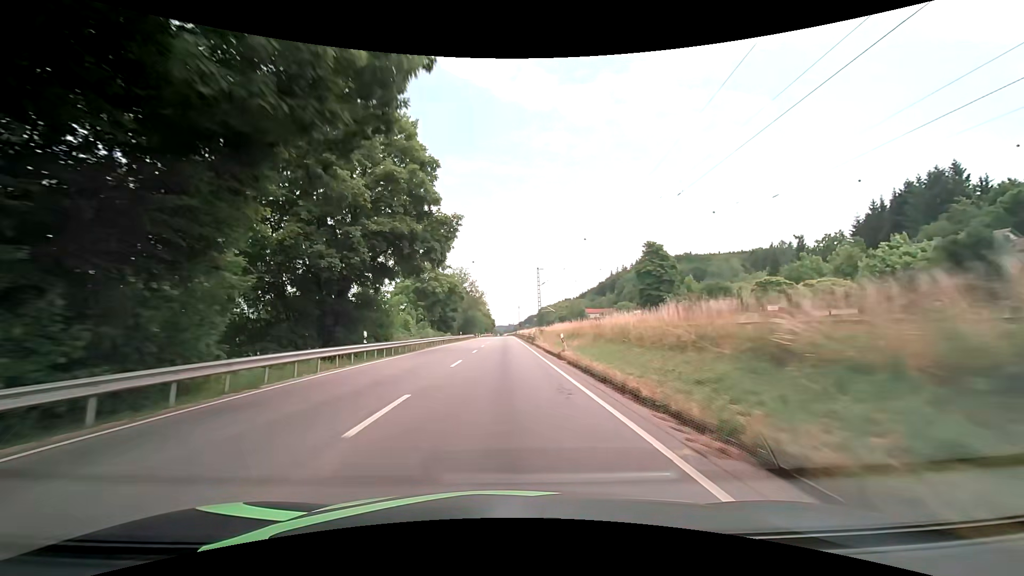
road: primary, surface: asphalt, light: Day
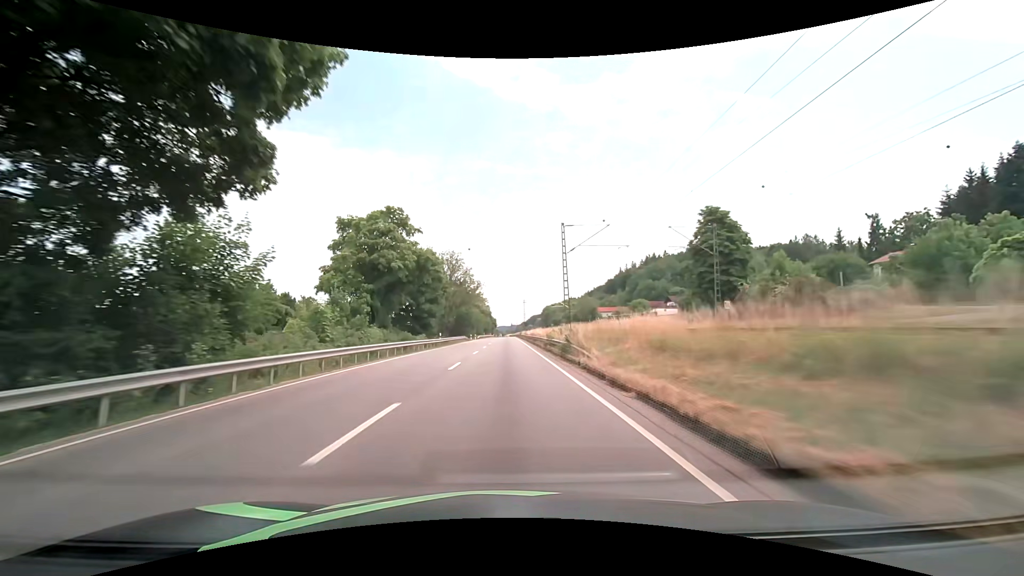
(-0.1, +26.0) m; 0°
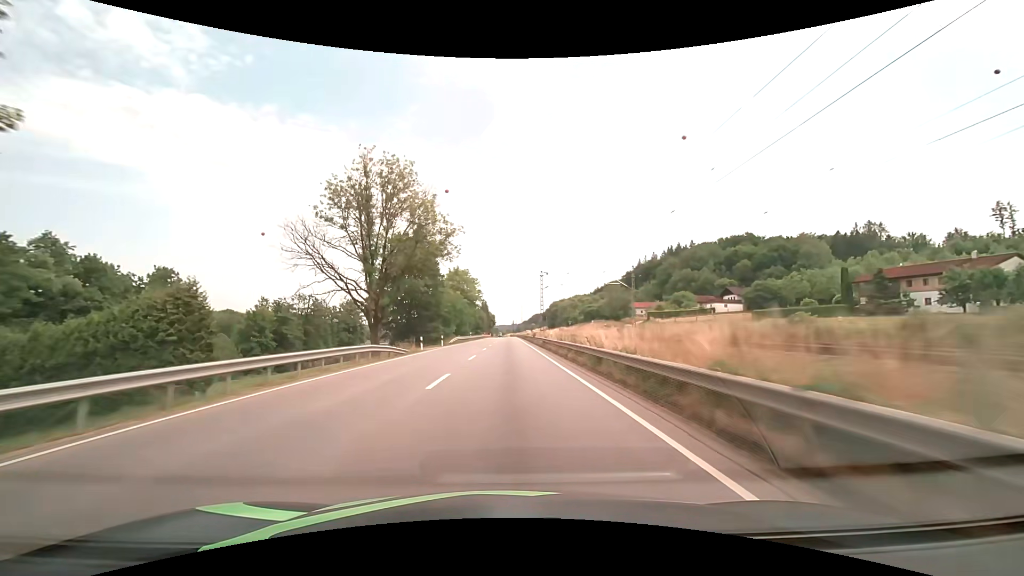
(-0.4, +55.2) m; 0°
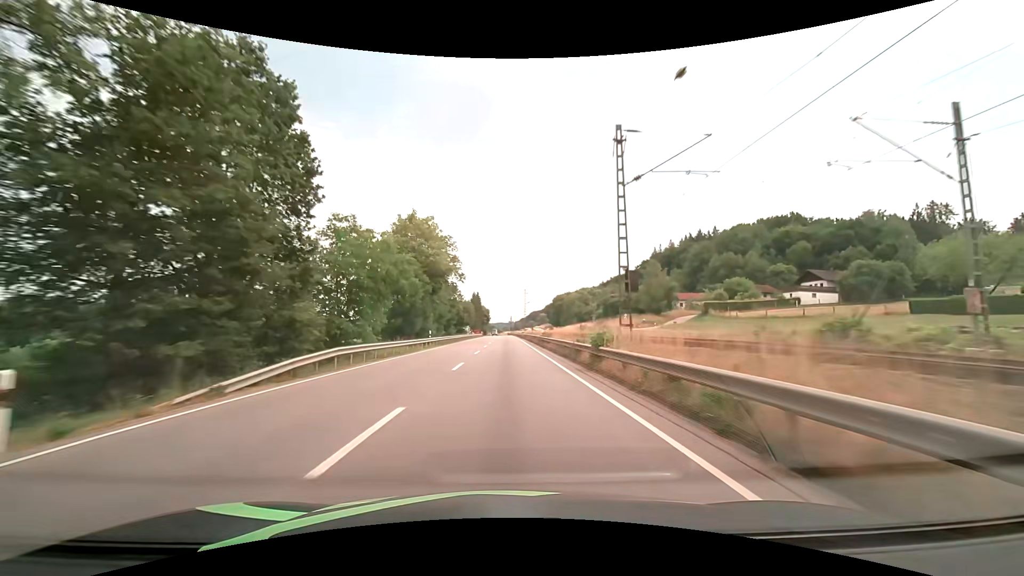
(+0.1, +43.9) m; 0°
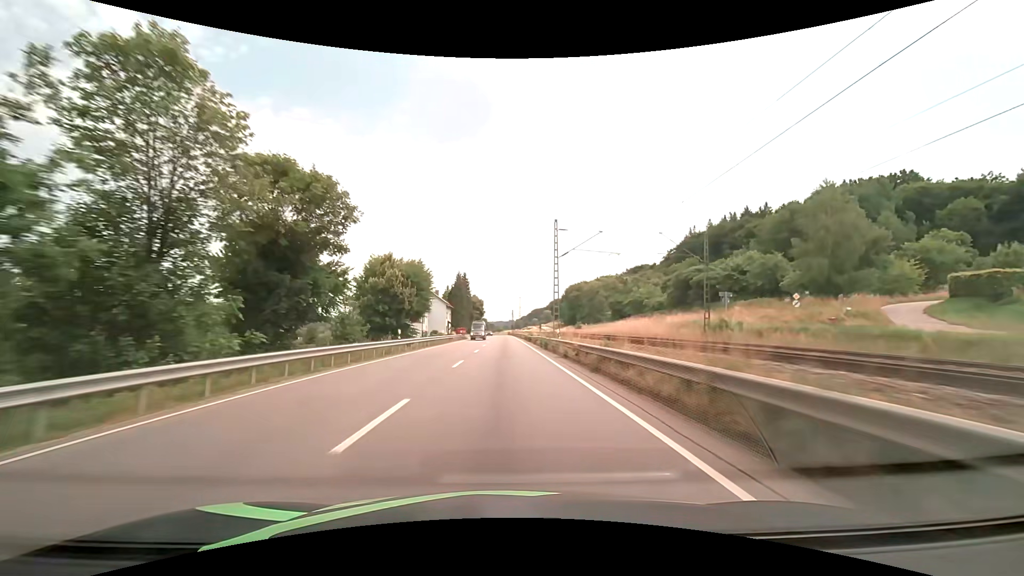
(0.0, +60.4) m; 0°
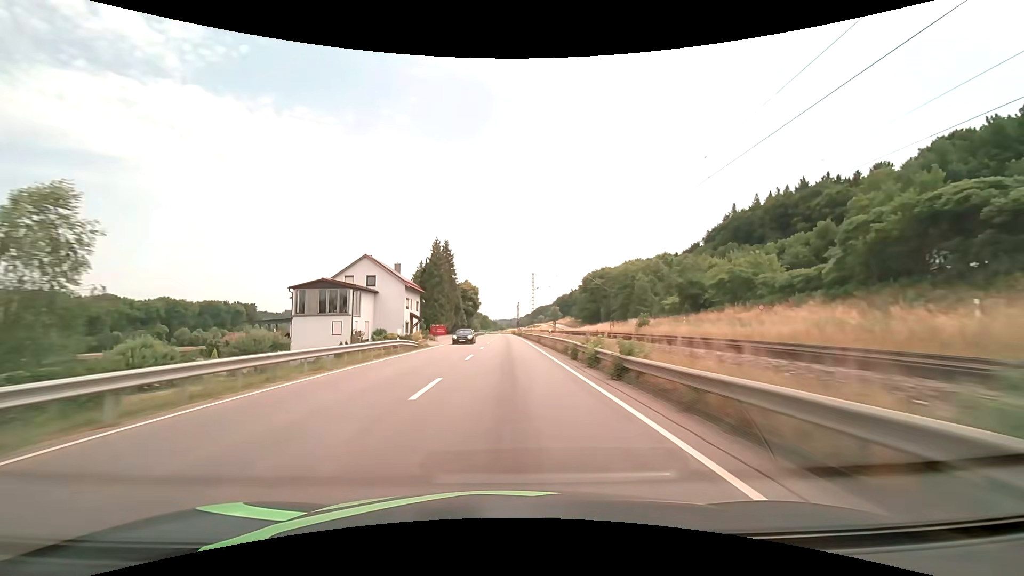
(0.0, +45.1) m; 0°
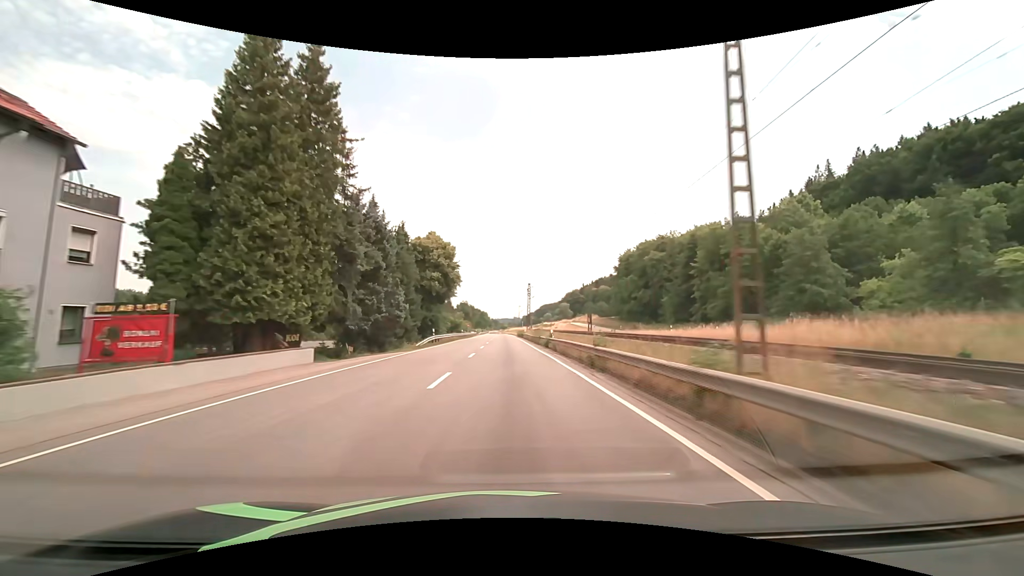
(-0.1, +59.6) m; 0°
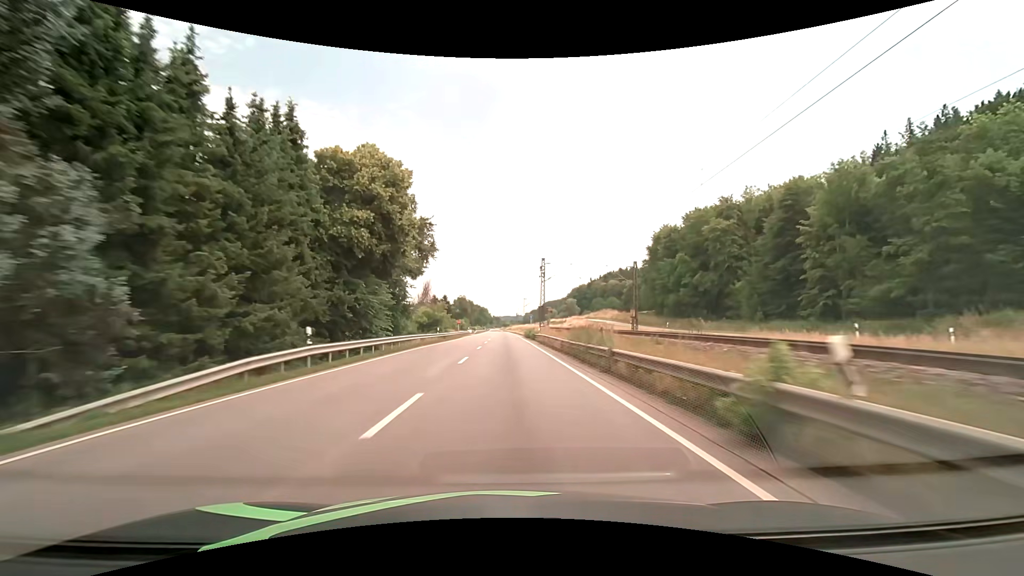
(0.0, +29.6) m; 0°
(0, +10) (0, +20) (0, +30) (0, +40) (0, +50) (0, +60) (0, +70) (0, +80) (-1, +90) (-1, +100) m
